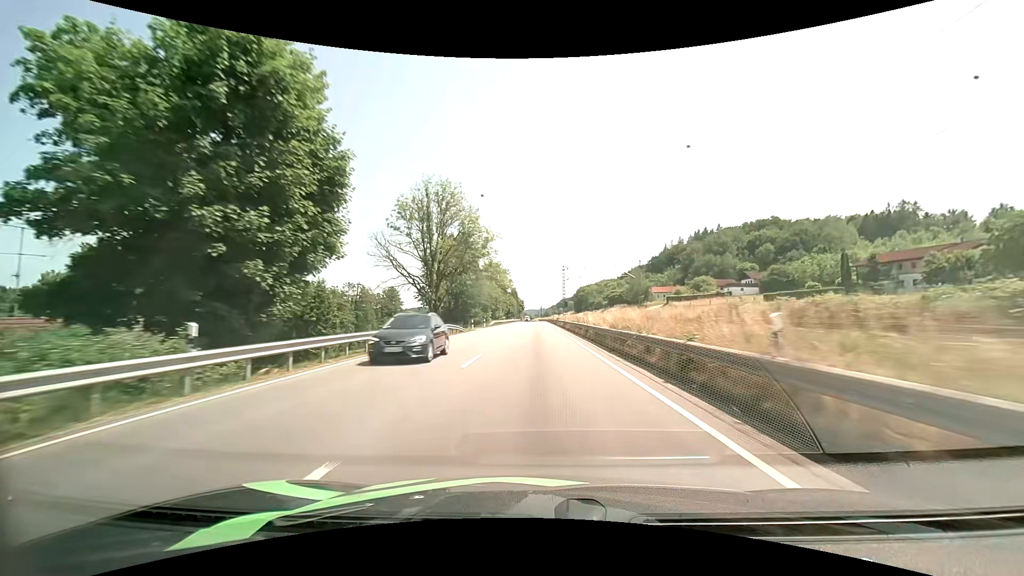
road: primary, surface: asphalt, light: Day
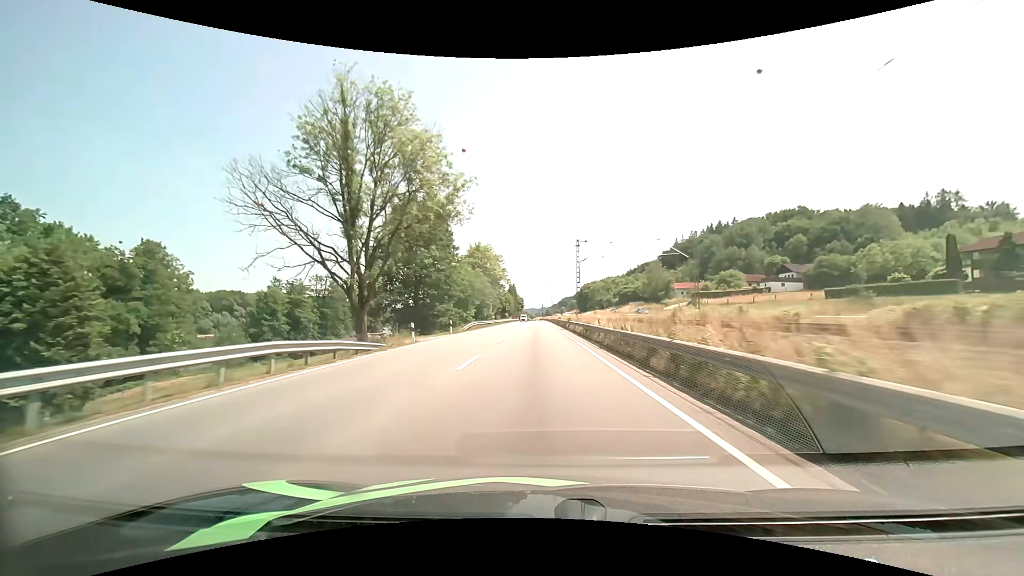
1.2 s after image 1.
(0.0, +25.1) m; 0°
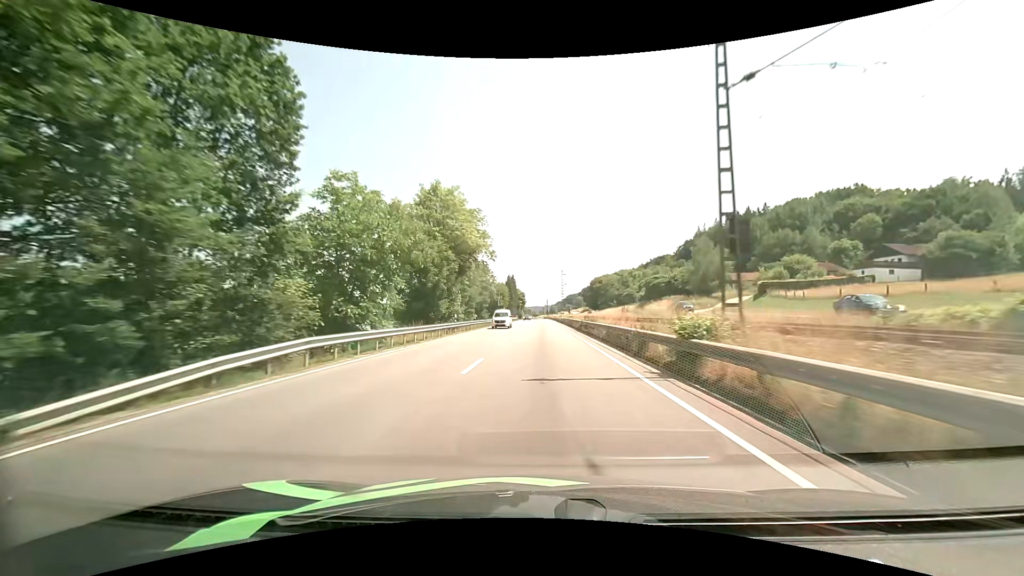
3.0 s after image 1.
(0.0, +38.0) m; 0°
(0, +10) (0, +20) (0, +30) (0, +40) (0, +50) (0, +60) (0, +70) (0, +80) (0, +90) (0, +100) m
